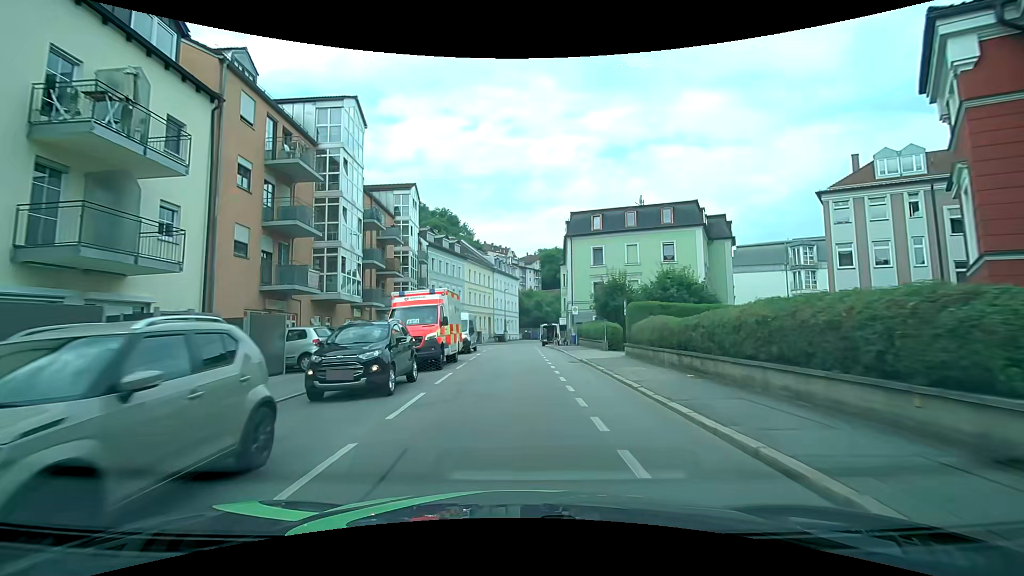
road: tertiary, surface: asphalt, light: Day
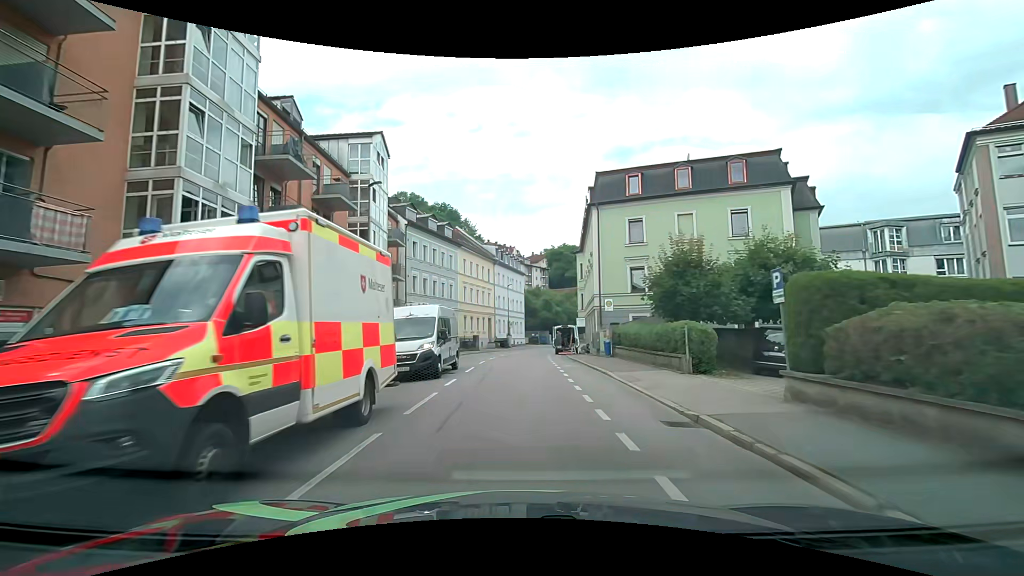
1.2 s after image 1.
(0.0, +12.9) m; 0°
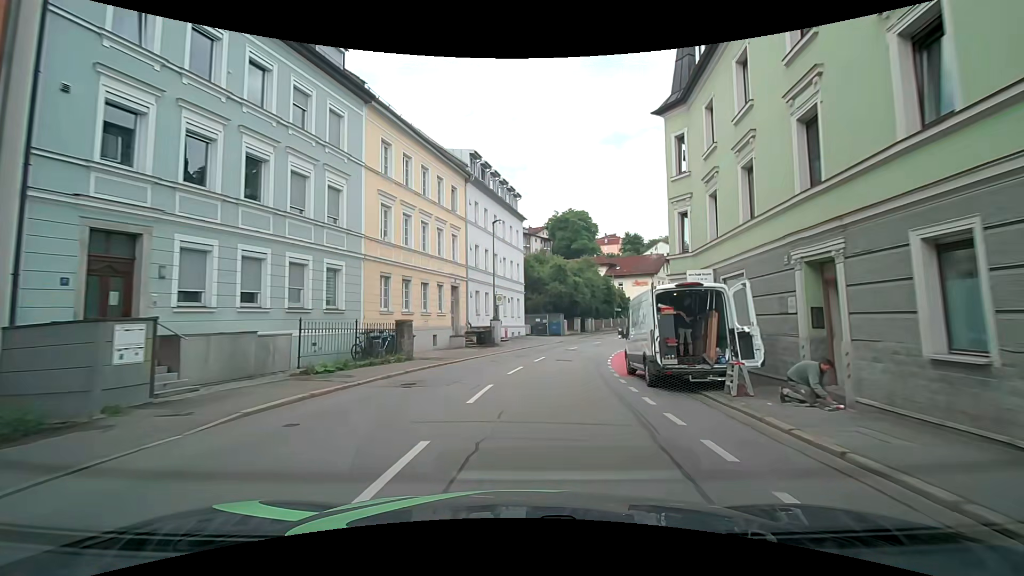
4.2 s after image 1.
(-0.2, +32.4) m; 0°
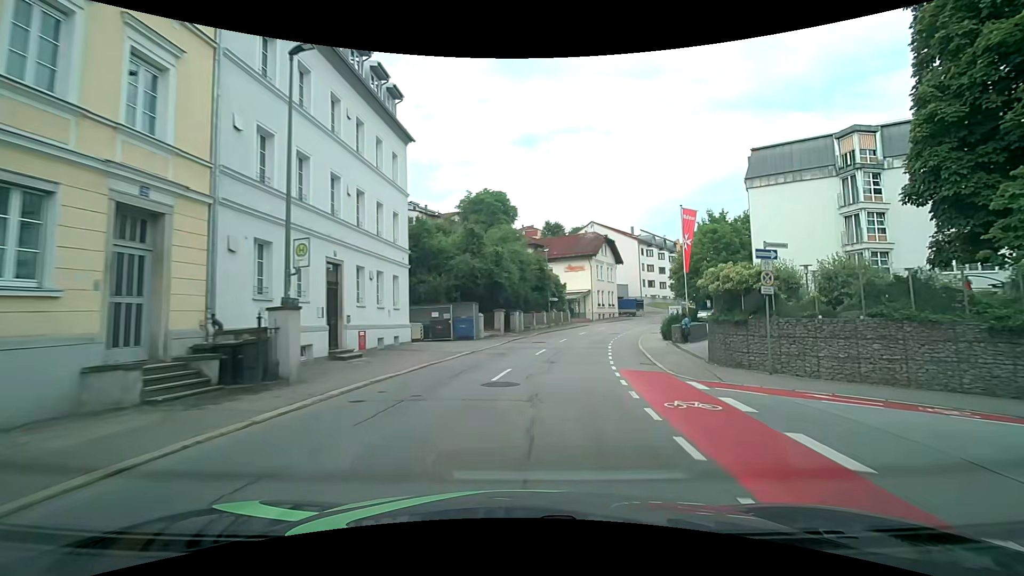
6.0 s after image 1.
(+1.6, +20.0) m; +10°
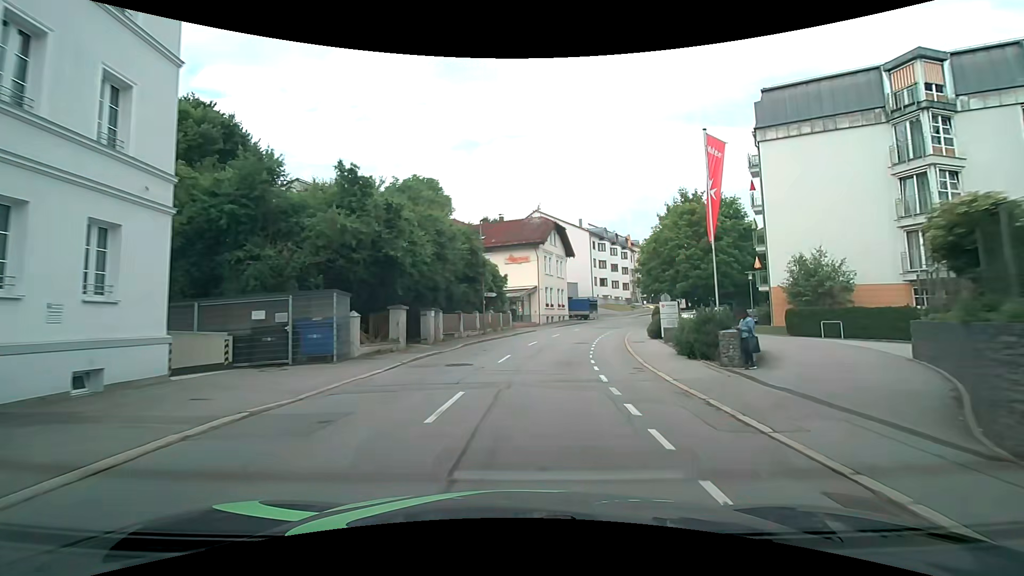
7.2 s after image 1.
(+0.9, +13.8) m; +6°
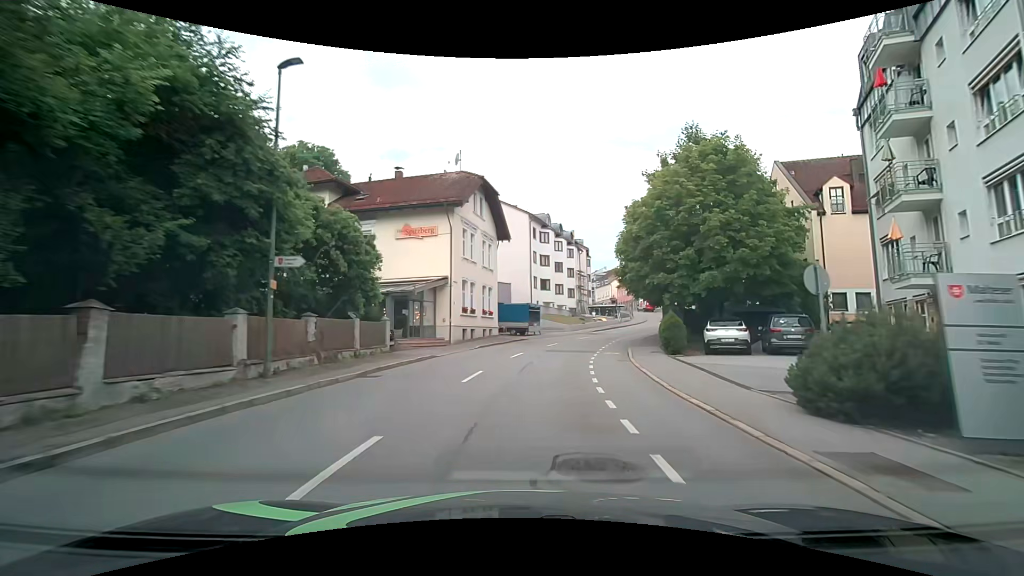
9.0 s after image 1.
(+1.6, +21.4) m; +9°
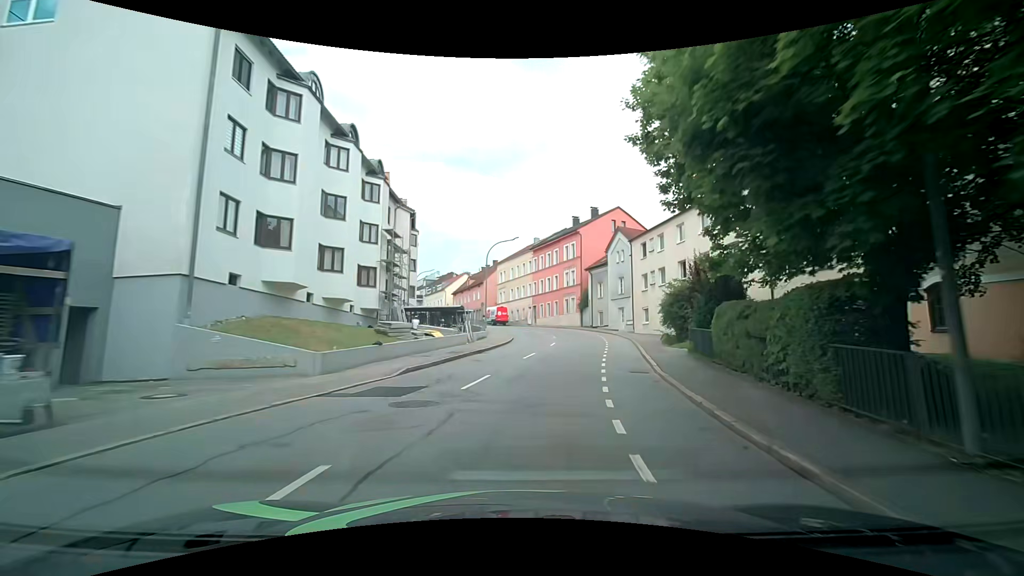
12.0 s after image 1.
(+5.5, +36.0) m; +19°
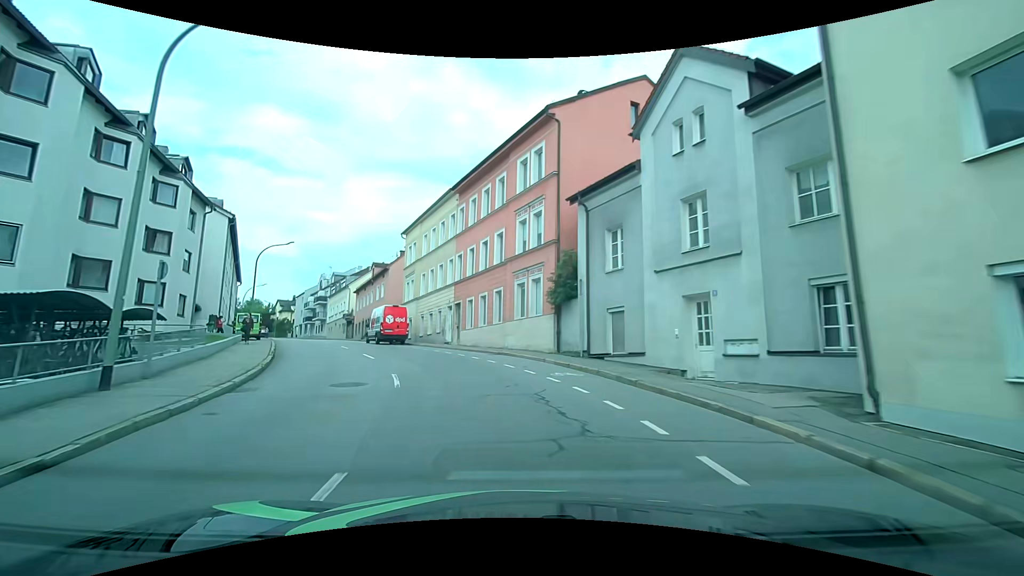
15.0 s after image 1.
(+4.6, +36.0) m; +5°
(-1, +10) (-4, +19) (-9, +28) (-14, +37) (-18, +46) (-22, +55) (-26, +64) (-31, +73) (-36, +81) (-42, +90) m
